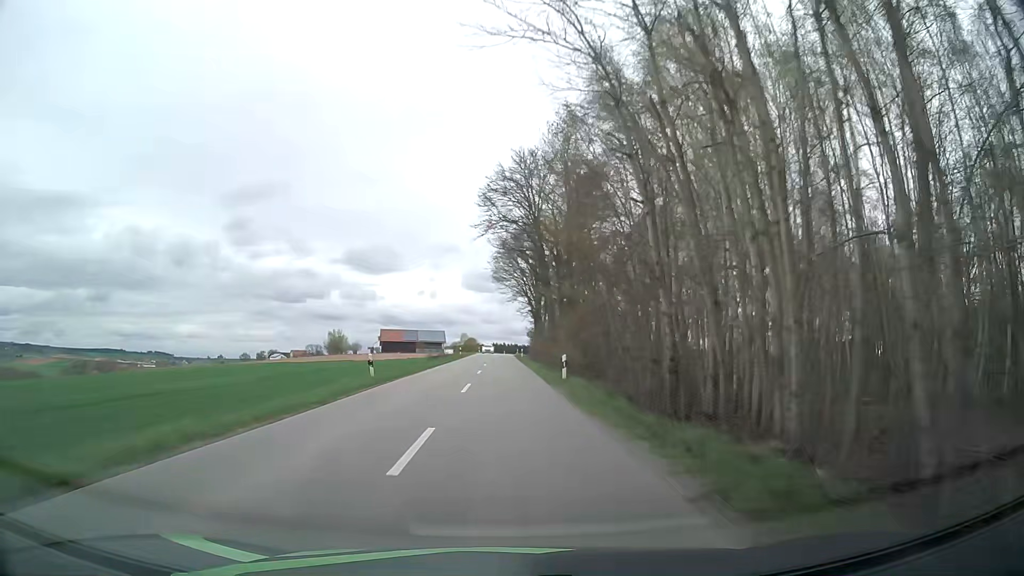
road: unclassified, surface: asphalt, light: Day
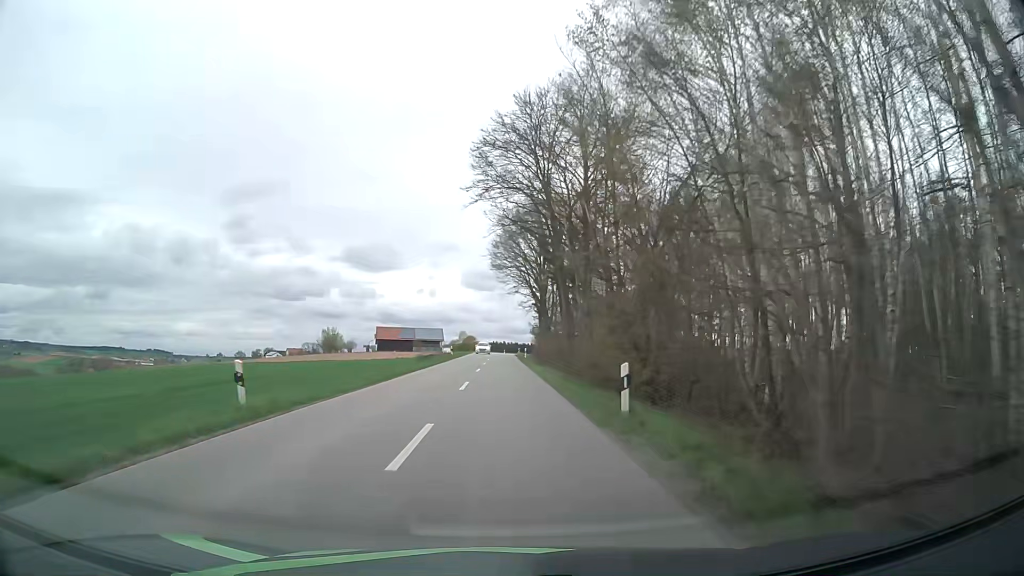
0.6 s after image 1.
(+0.1, +12.1) m; 0°
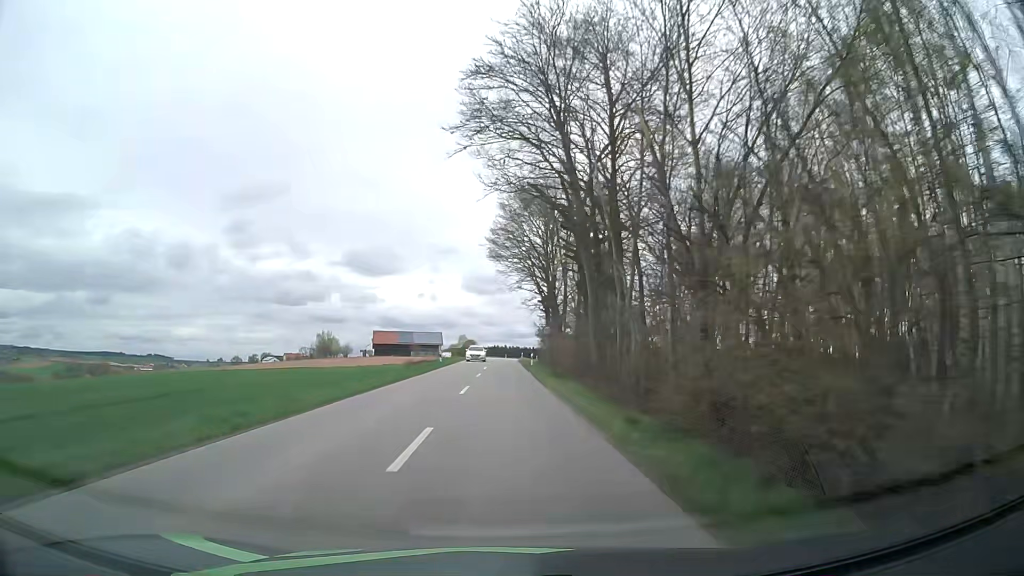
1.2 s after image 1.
(0.0, +12.0) m; 0°
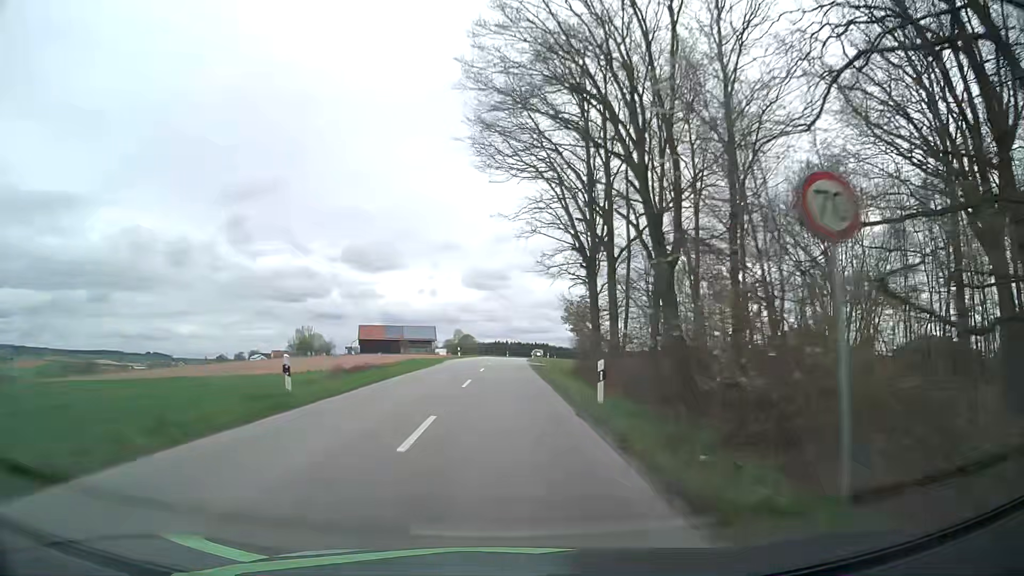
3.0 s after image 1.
(-0.1, +35.7) m; 0°
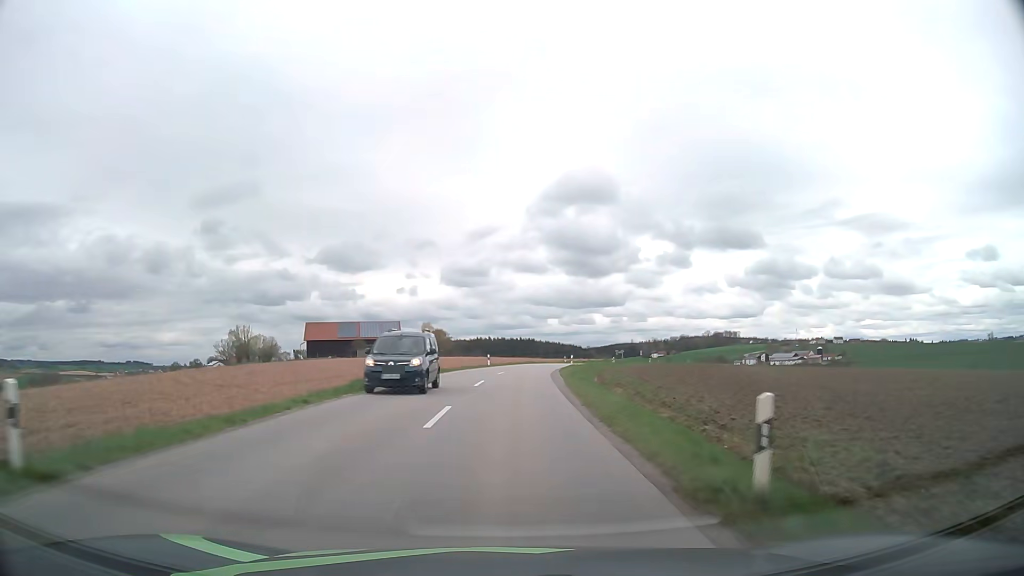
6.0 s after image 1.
(+0.2, +58.3) m; +1°
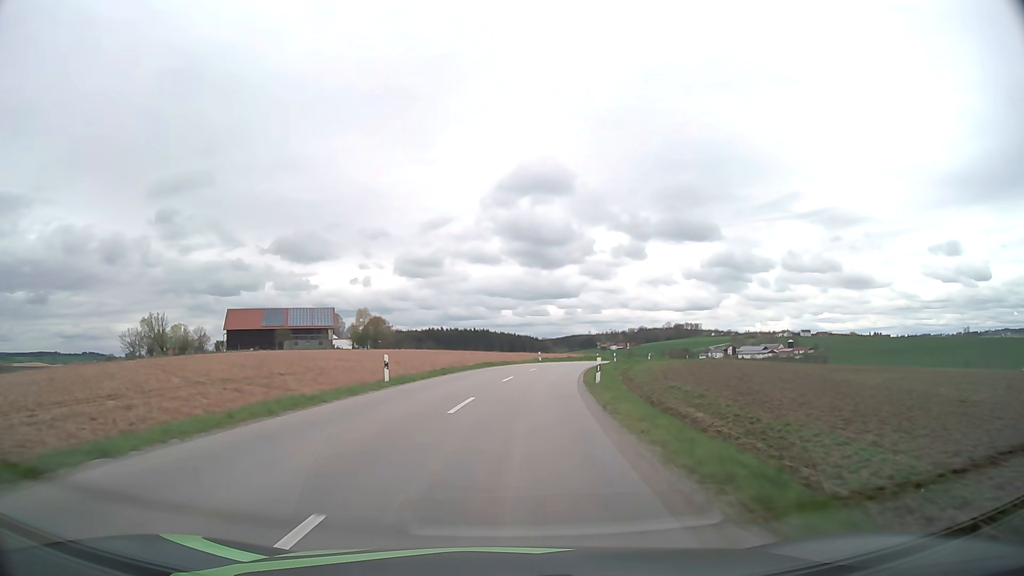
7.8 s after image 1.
(+0.9, +34.1) m; +4°
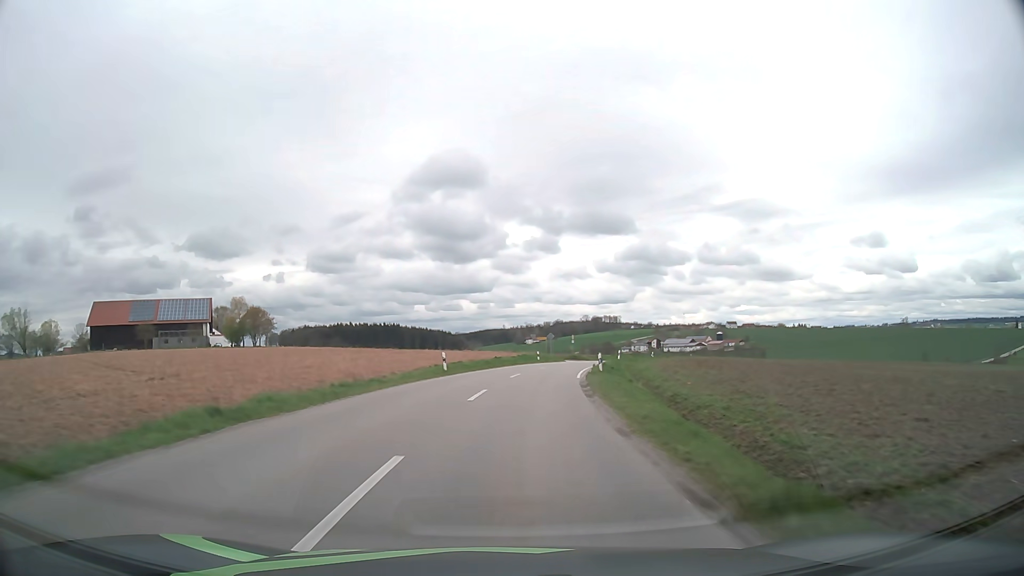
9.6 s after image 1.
(+2.0, +33.3) m; +7°
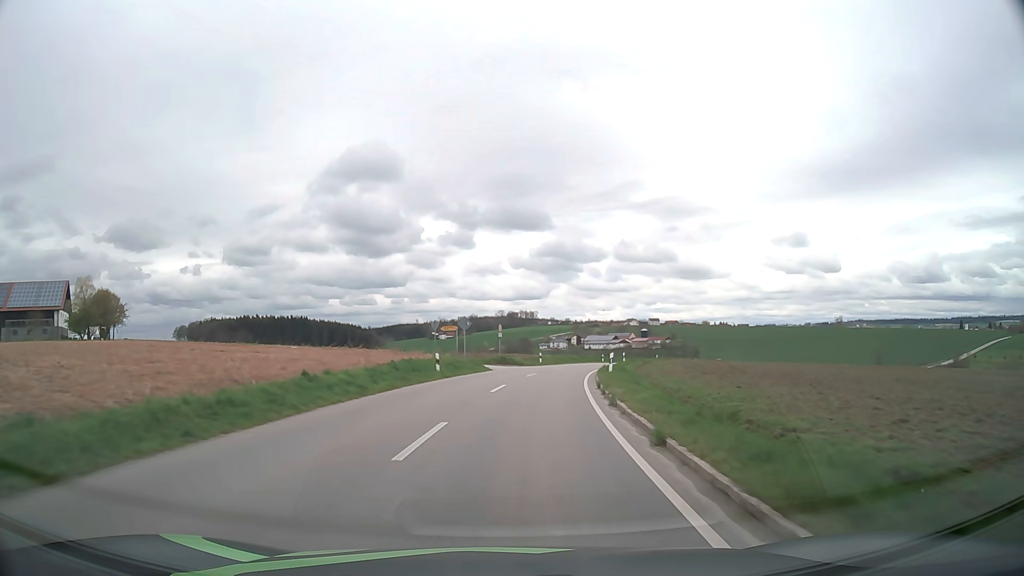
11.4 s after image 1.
(+2.0, +32.4) m; +7°
(0, +10) (+1, +20) (+2, +30) (+4, +40) (+6, +50) (+8, +59) (+11, +69) (+14, +78) (+18, +88) (+22, +97) m
